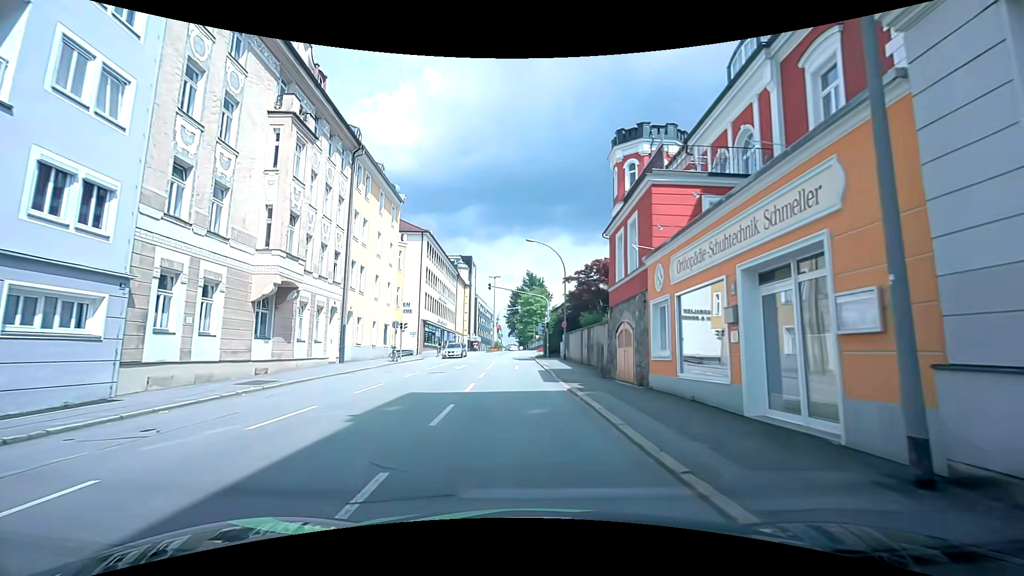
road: tertiary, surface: asphalt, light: Day
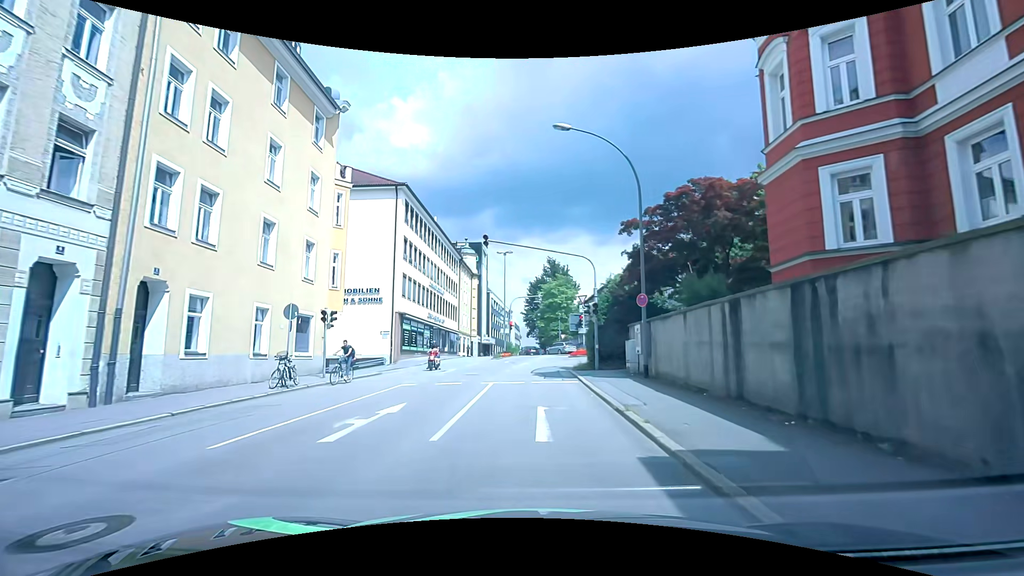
(-0.6, +19.6) m; -2°
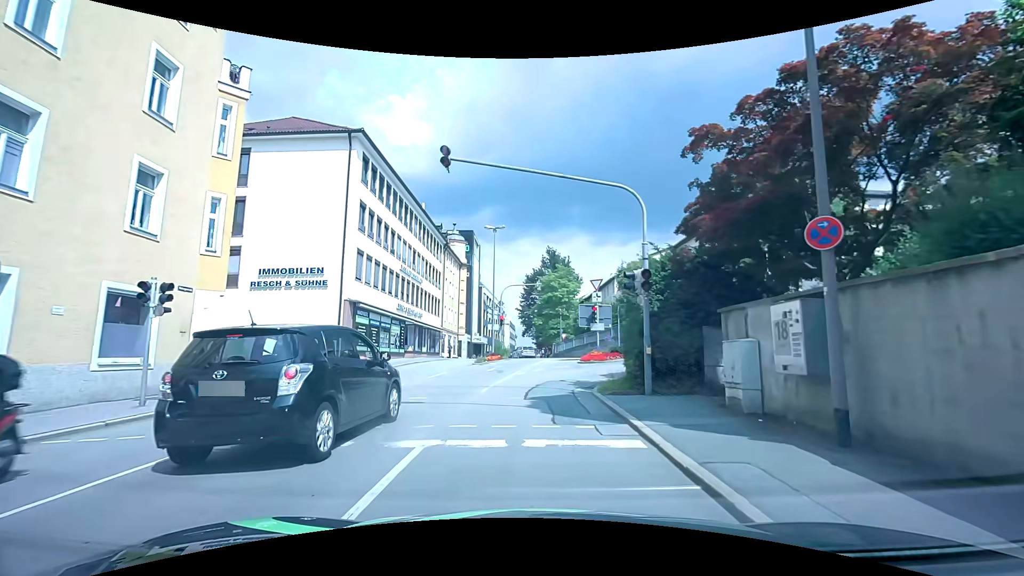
(0.0, +10.3) m; +1°
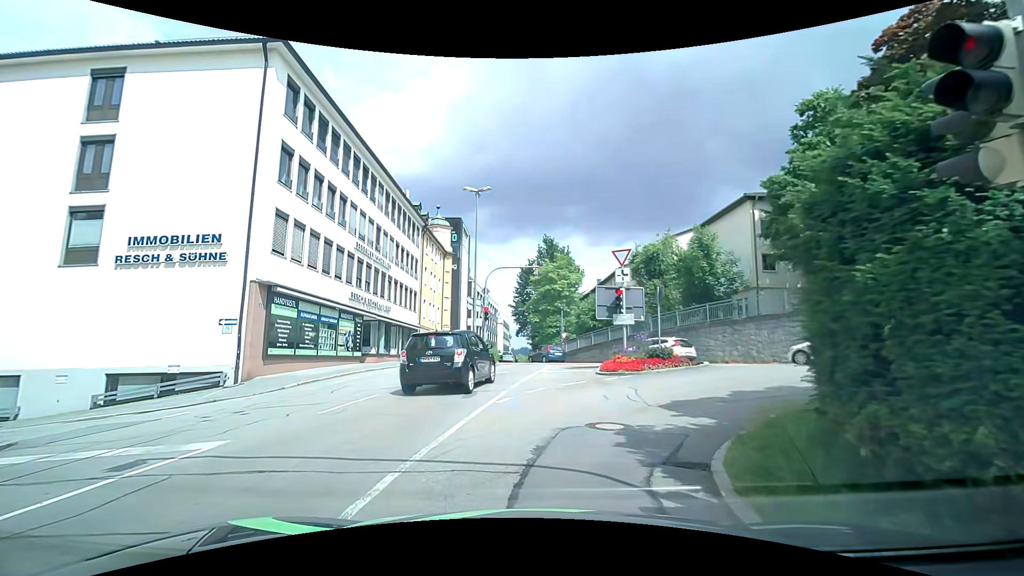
(-0.1, +9.4) m; +1°
